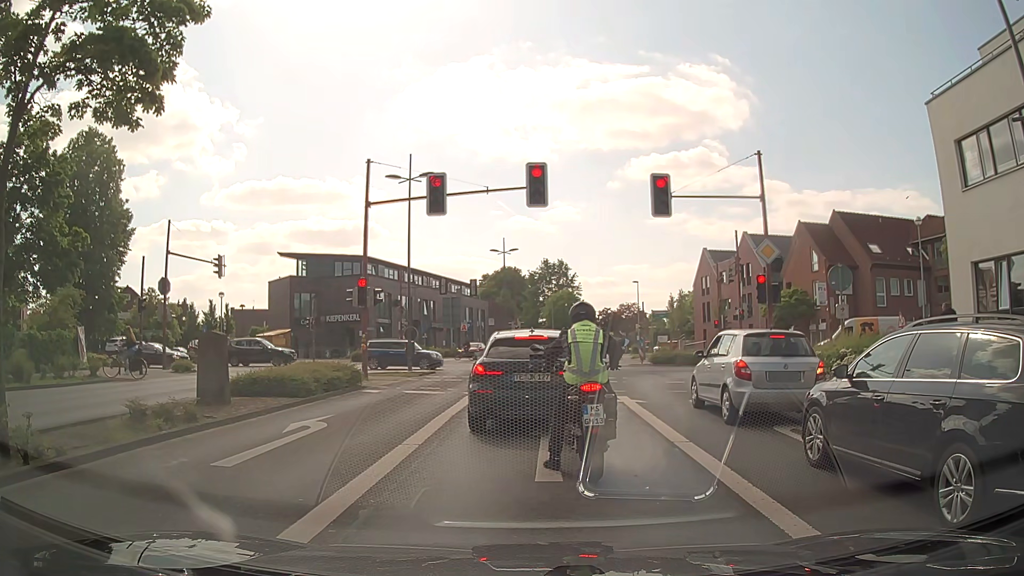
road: secondary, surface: asphalt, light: Day
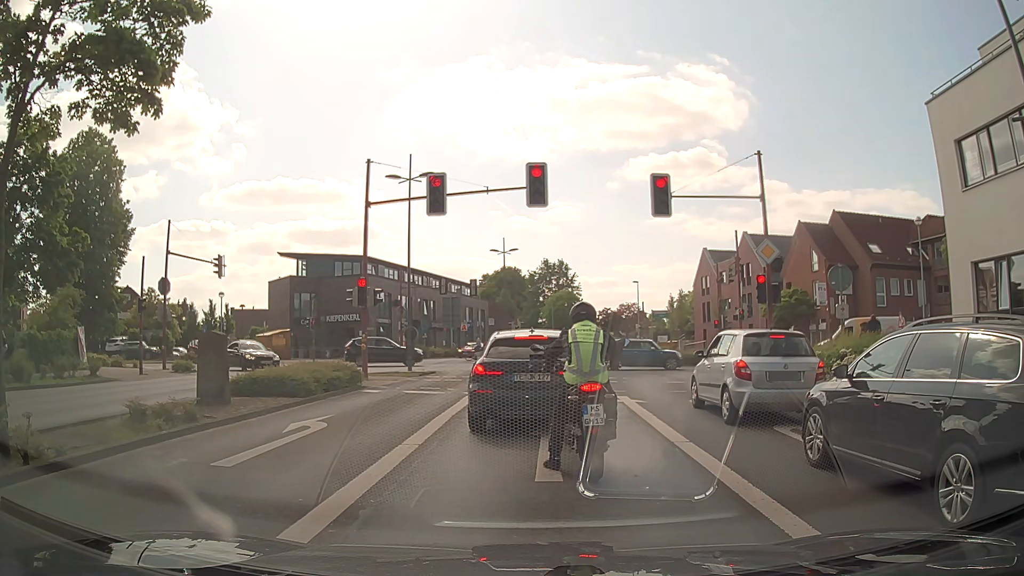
(0.0, 0.0) m; 0°
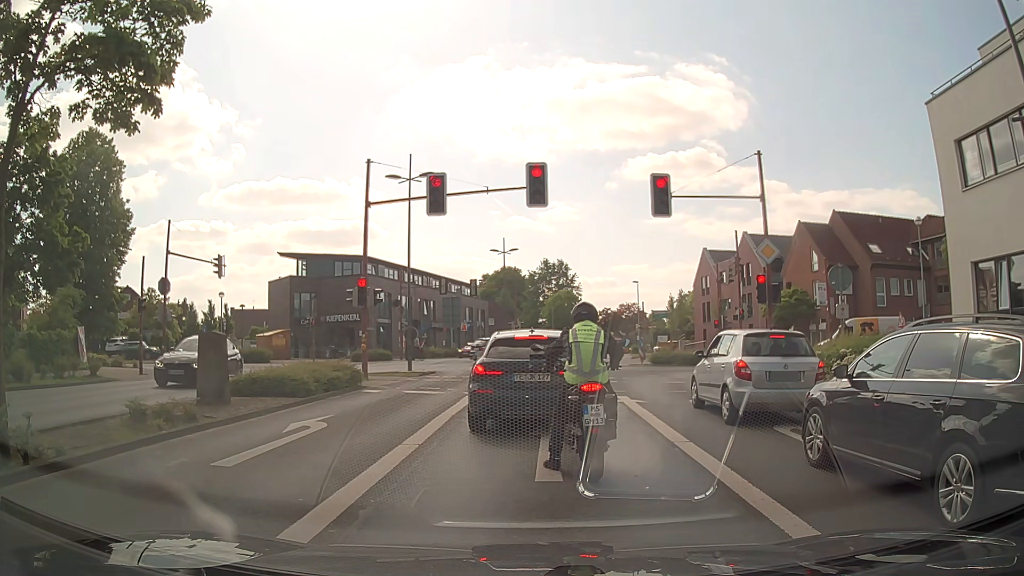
(0.0, 0.0) m; 0°
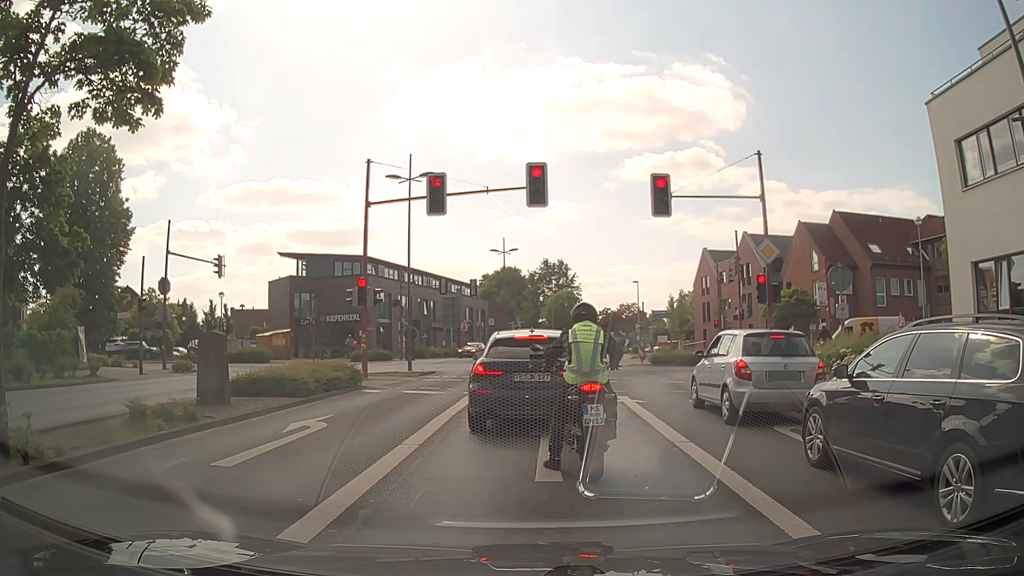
(0.0, 0.0) m; 0°
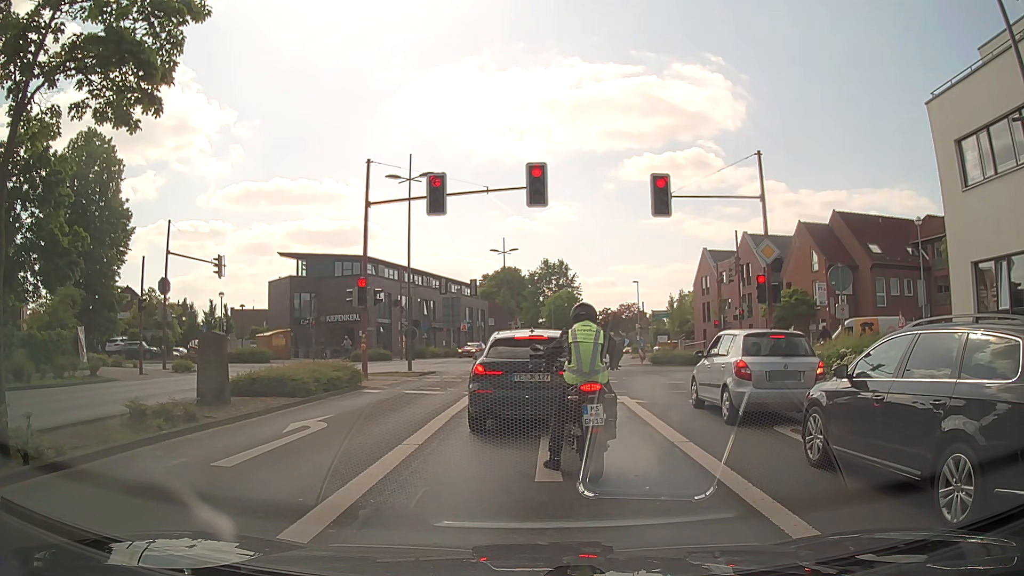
(0.0, 0.0) m; 0°
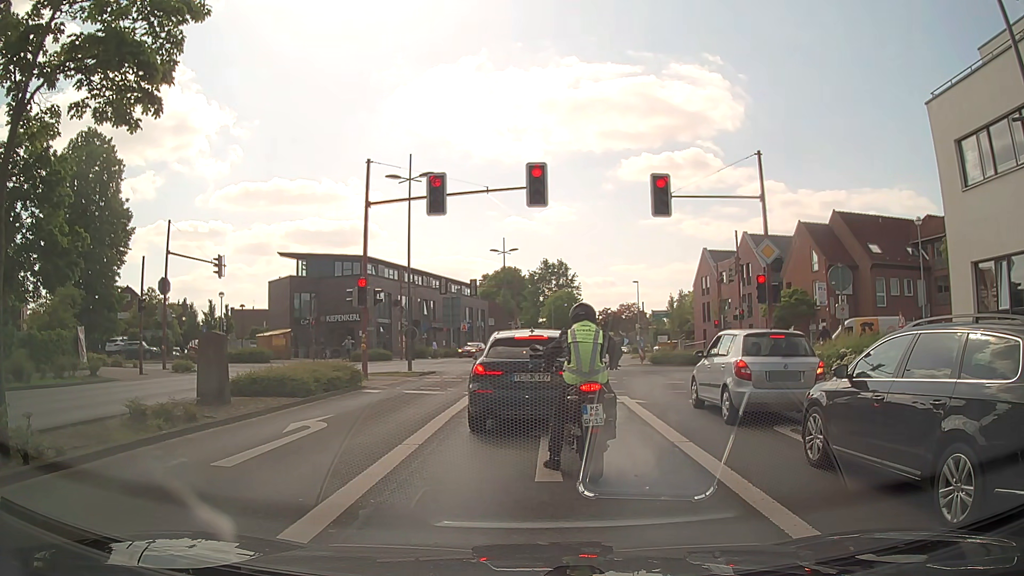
(0.0, 0.0) m; 0°
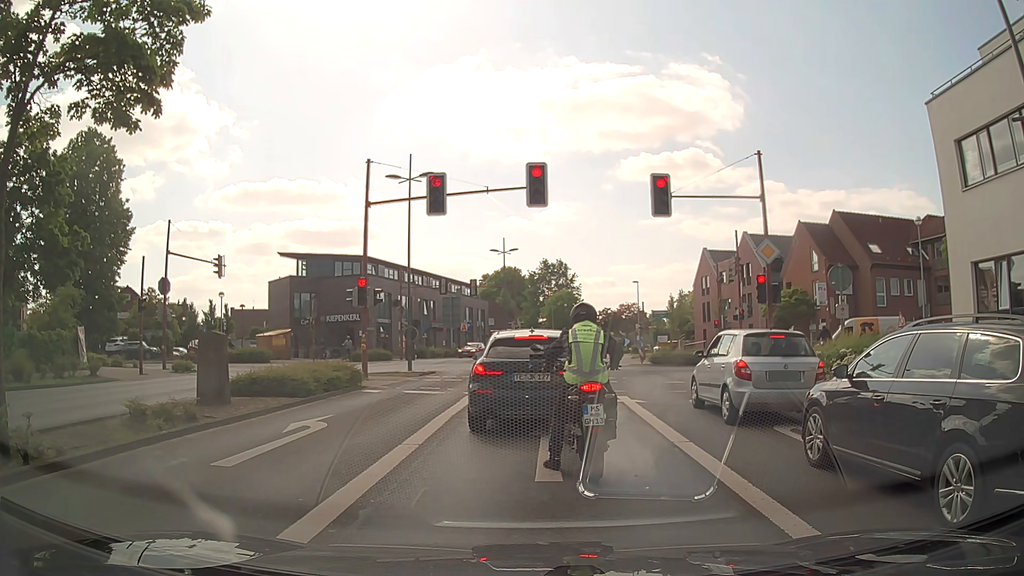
(0.0, 0.0) m; 0°
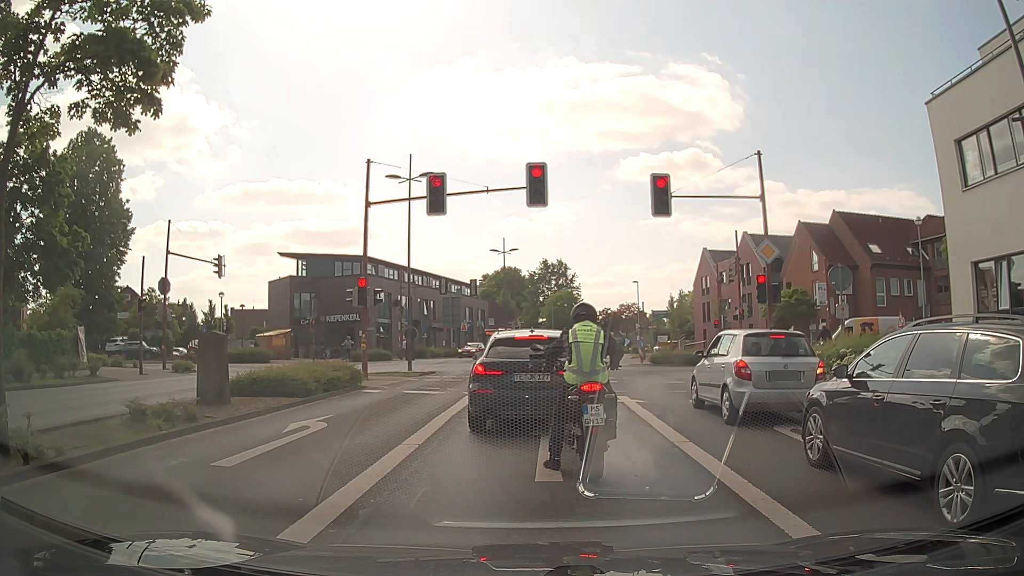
(0.0, 0.0) m; 0°
(0, +10) (+1, +20) (+1, +30) (+2, +40) (+3, +50) (+4, +60) (+6, +70) (+8, +80) (+9, +89) (+11, +99) m
